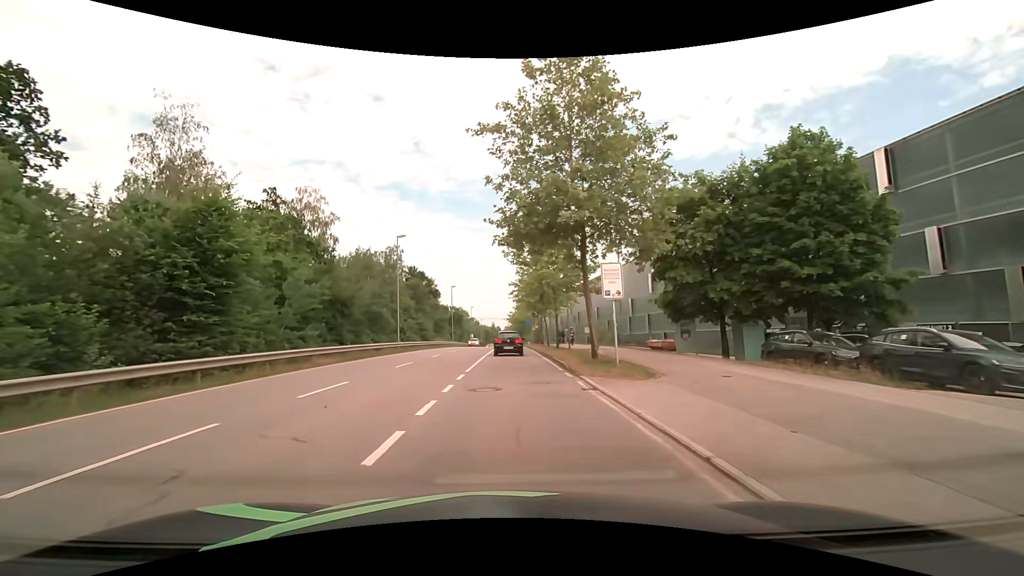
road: secondary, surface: asphalt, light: Day
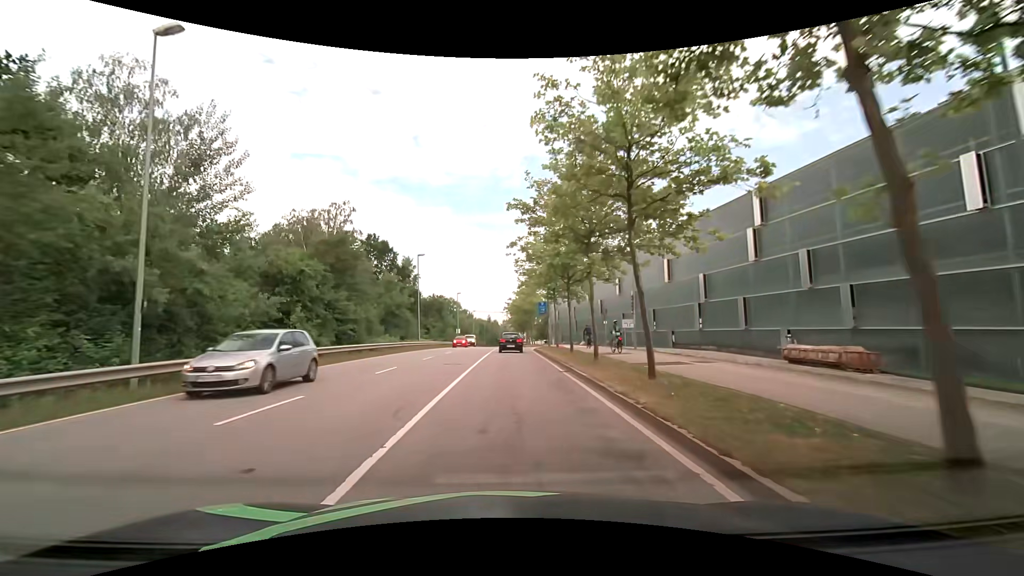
(+0.2, +30.3) m; 0°
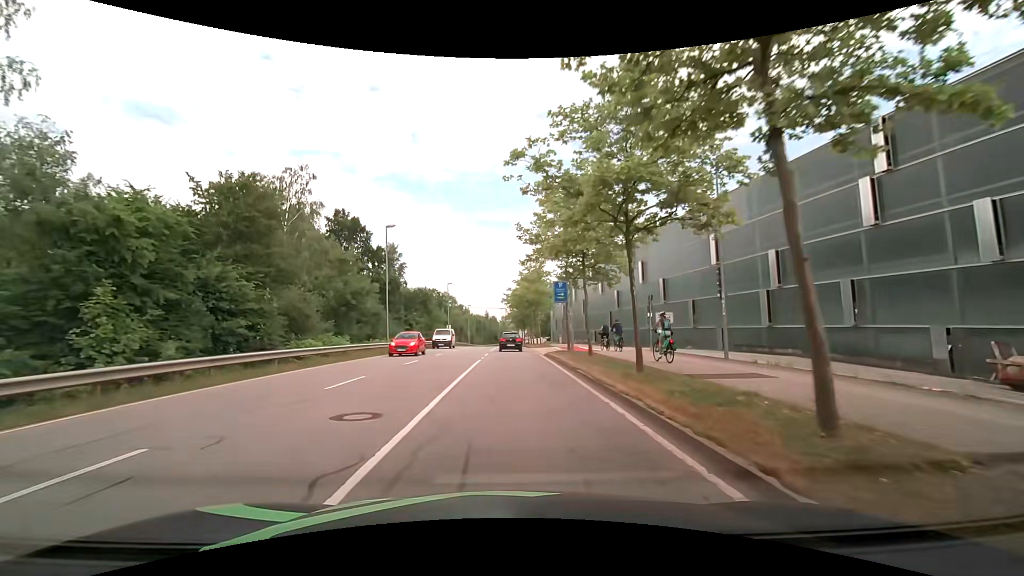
(+0.1, +13.7) m; 0°
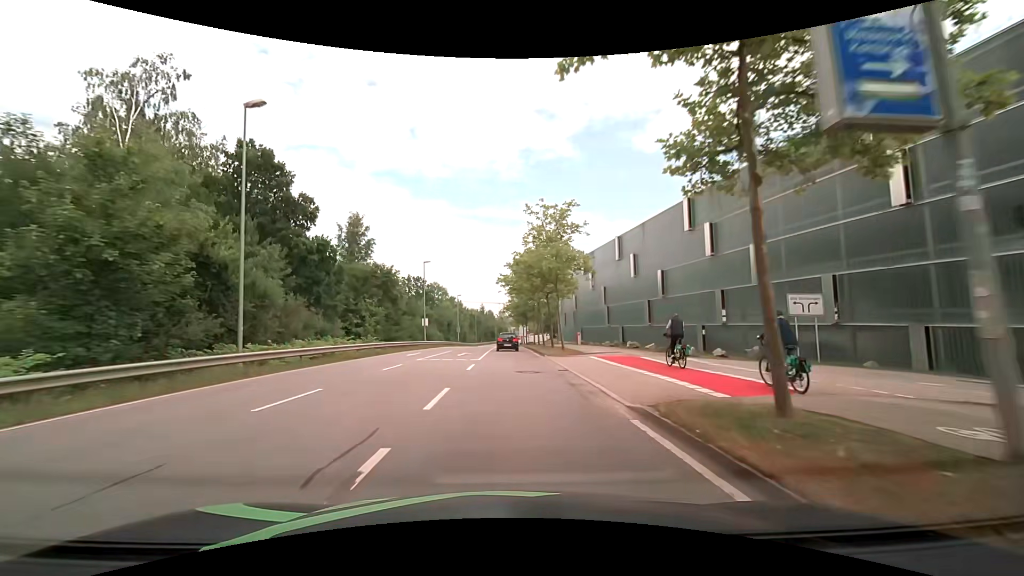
(+0.2, +21.5) m; +1°
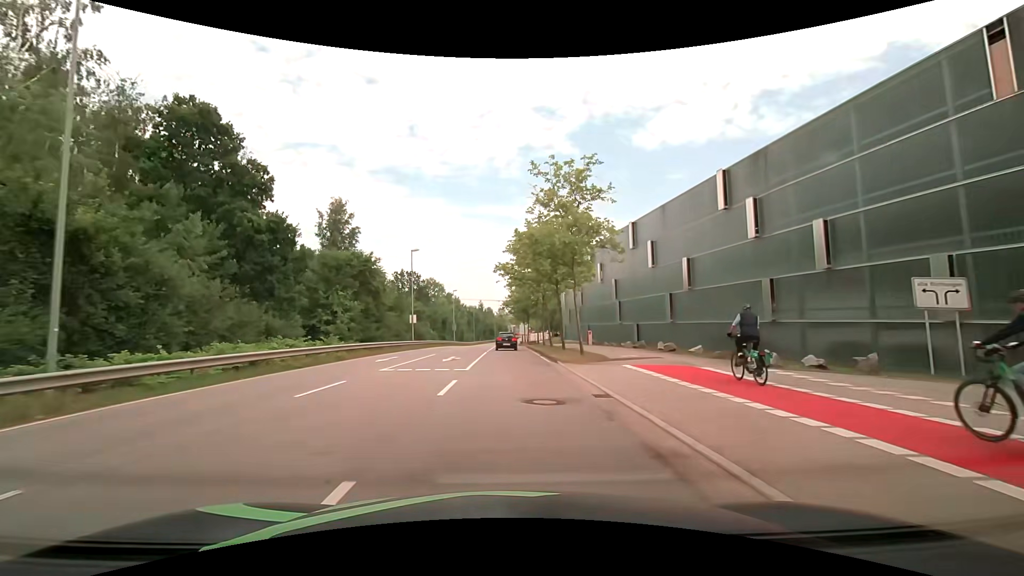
(0.0, +7.3) m; +1°
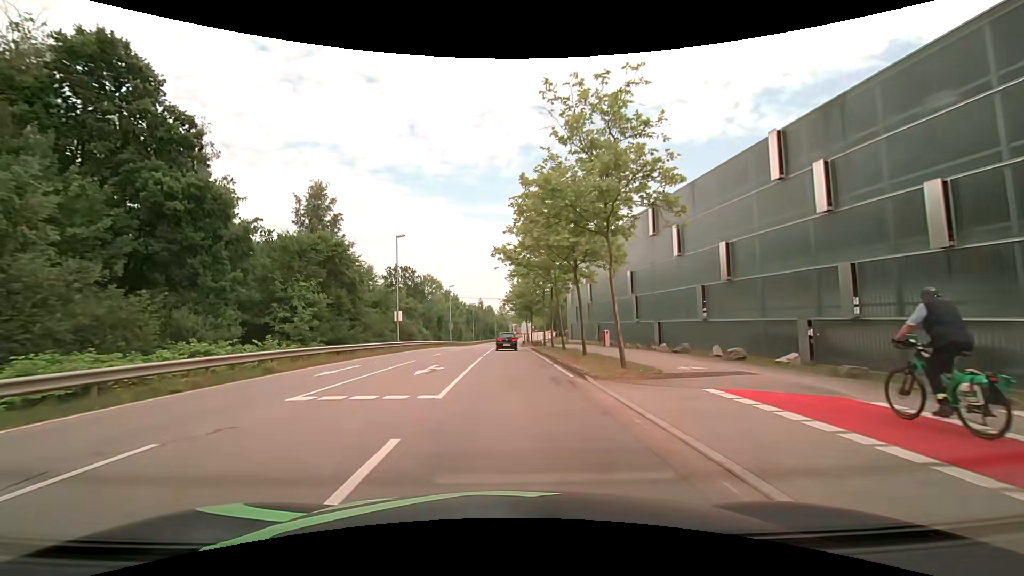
(-0.1, +7.4) m; -1°
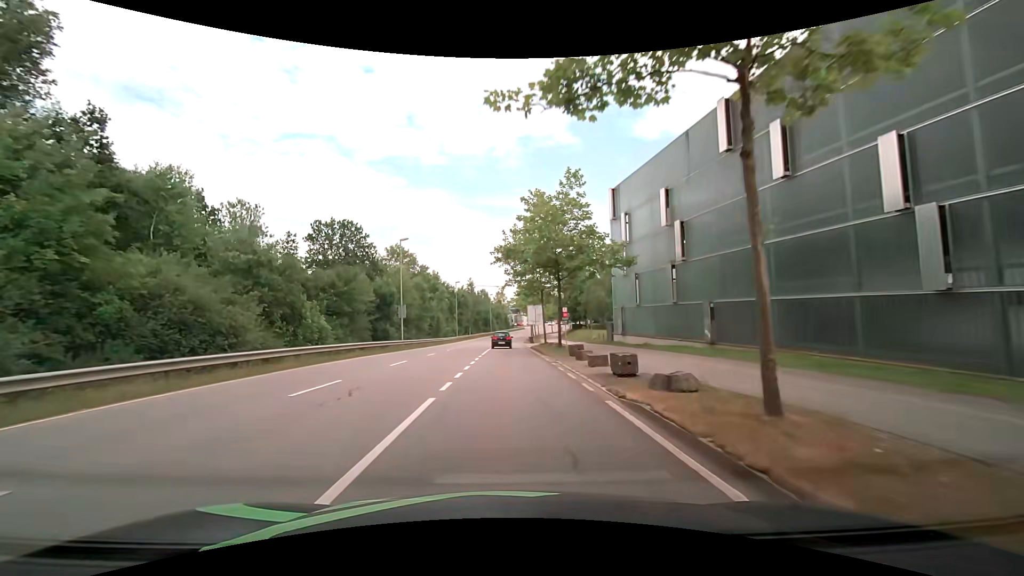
(+0.2, +37.8) m; 0°
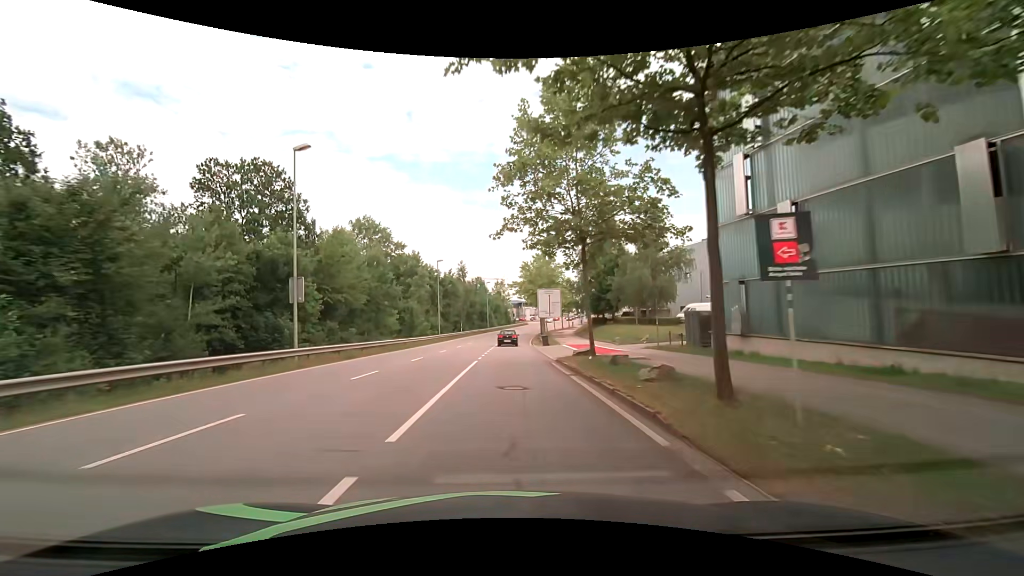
(+0.1, +23.0) m; 0°
(0, +10) (0, +20) (0, +30) (0, +40) (0, +50) (+1, +60) (+1, +70) (+2, +80) (+3, +90) (+4, +100) m
